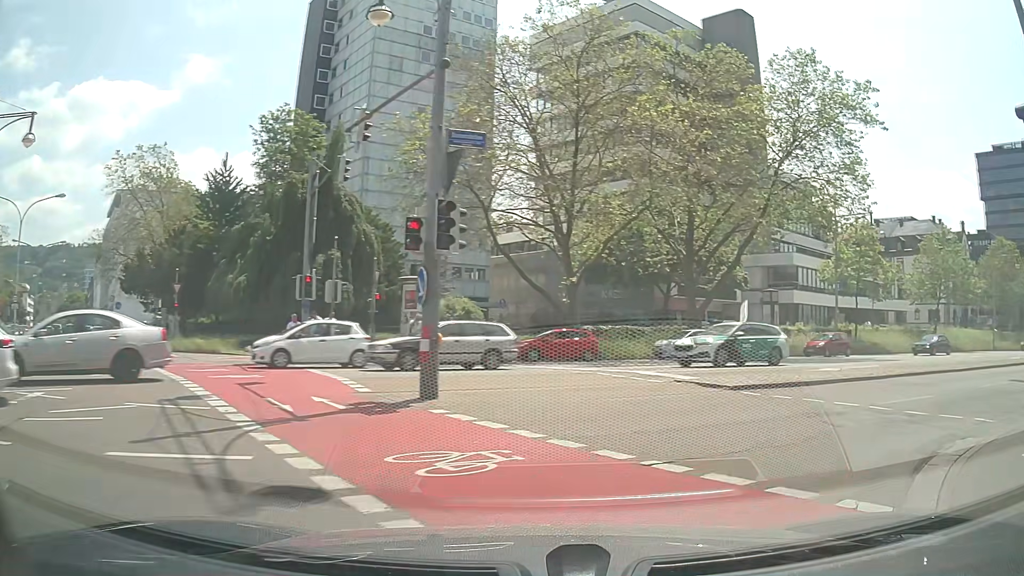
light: Day
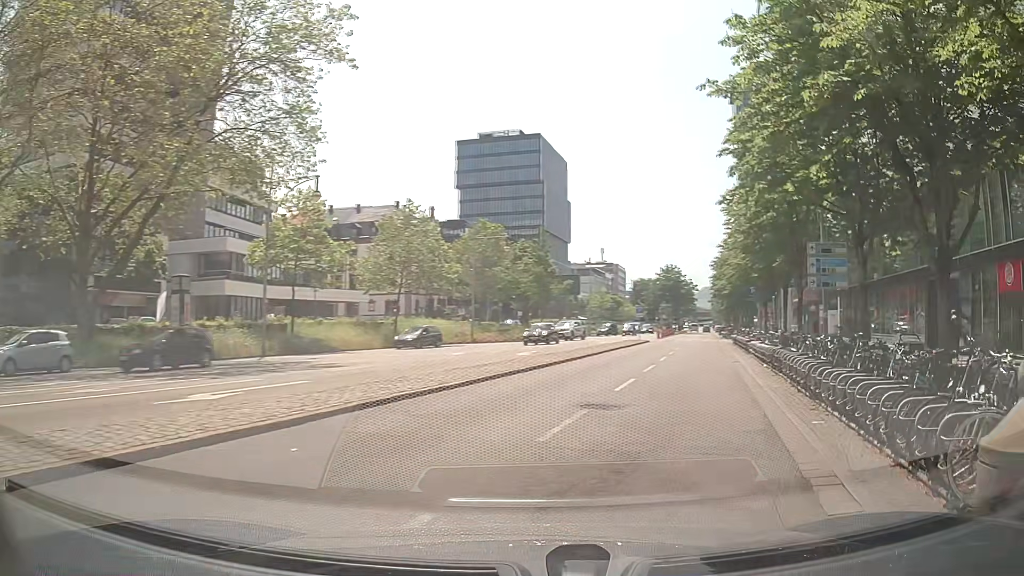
(+4.5, +8.9) m; +50°
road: primary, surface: asphalt
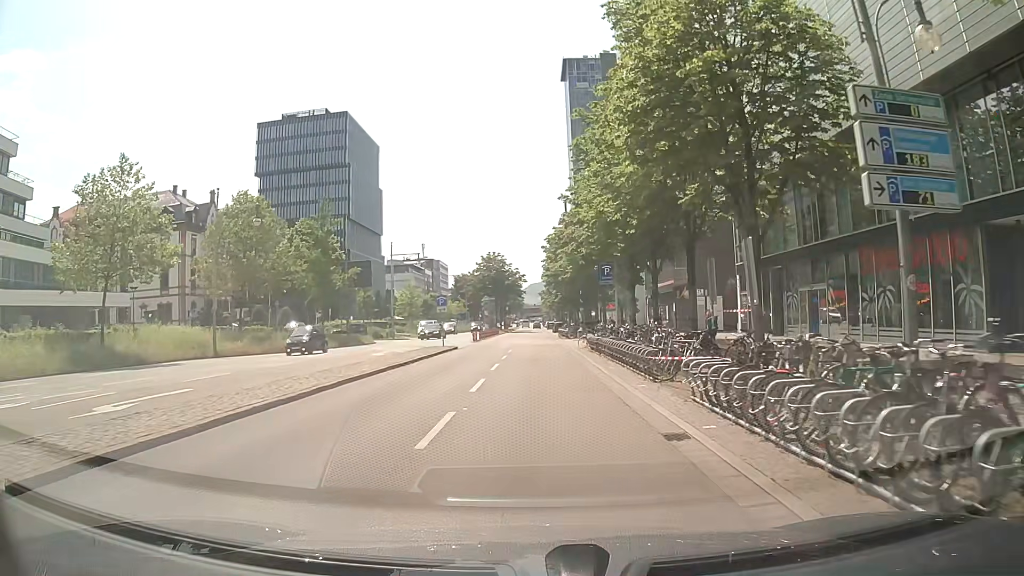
(+3.7, +18.2) m; +14°
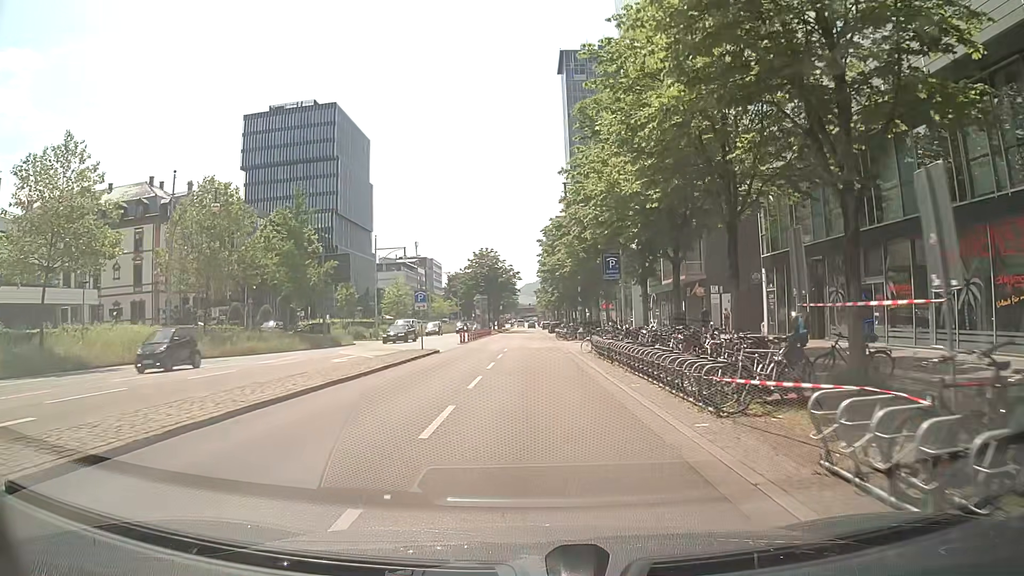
(+0.1, +5.5) m; +1°
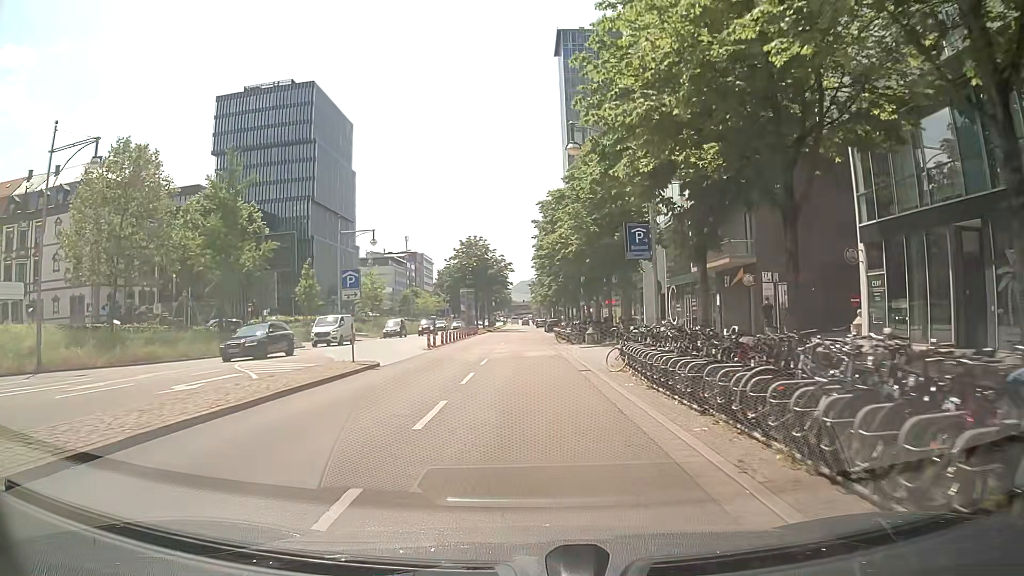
(0.0, +11.6) m; +1°
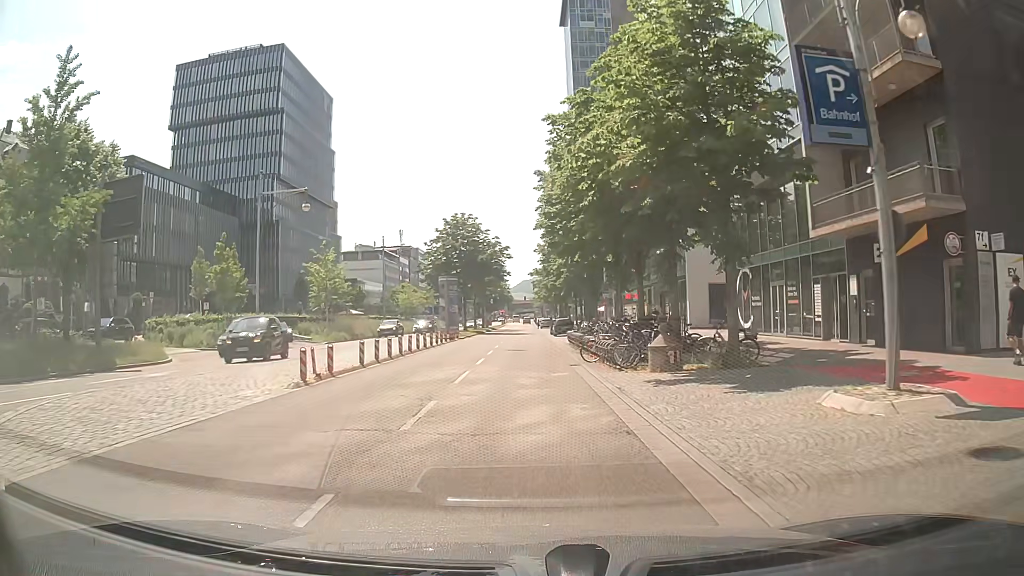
(-0.3, +18.3) m; -1°
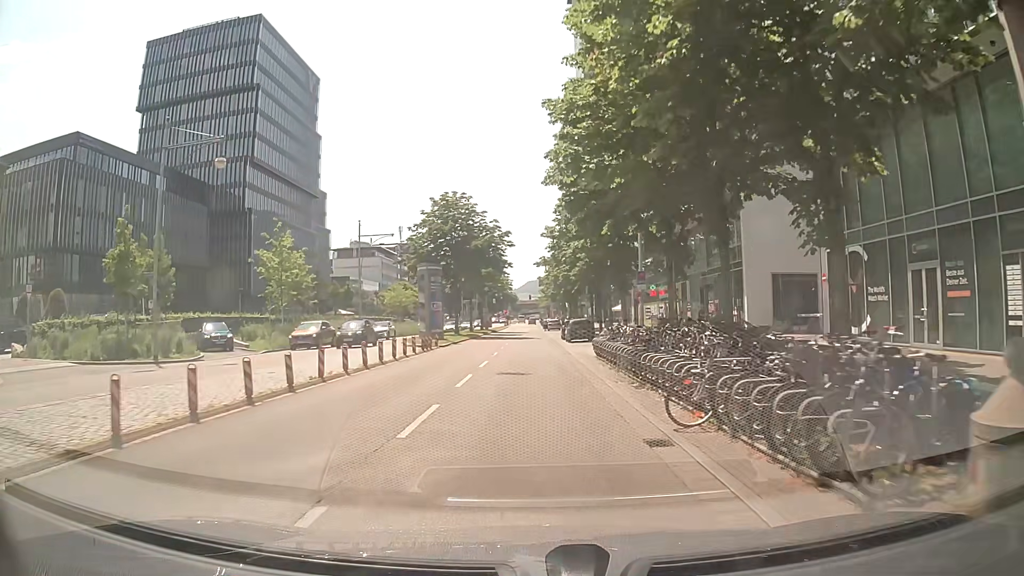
(-0.2, +12.5) m; -1°
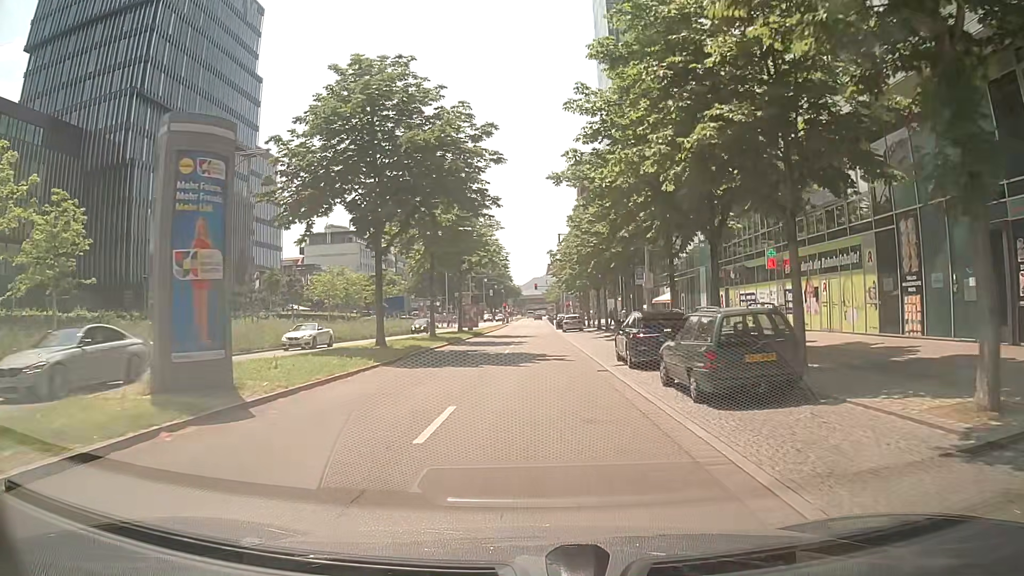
(0.0, +30.5) m; 0°
(0, +10) (0, +20) (0, +30) (0, +40) (0, +50) (0, +60) (0, +70) (0, +80) (0, +90) (0, +100) m
